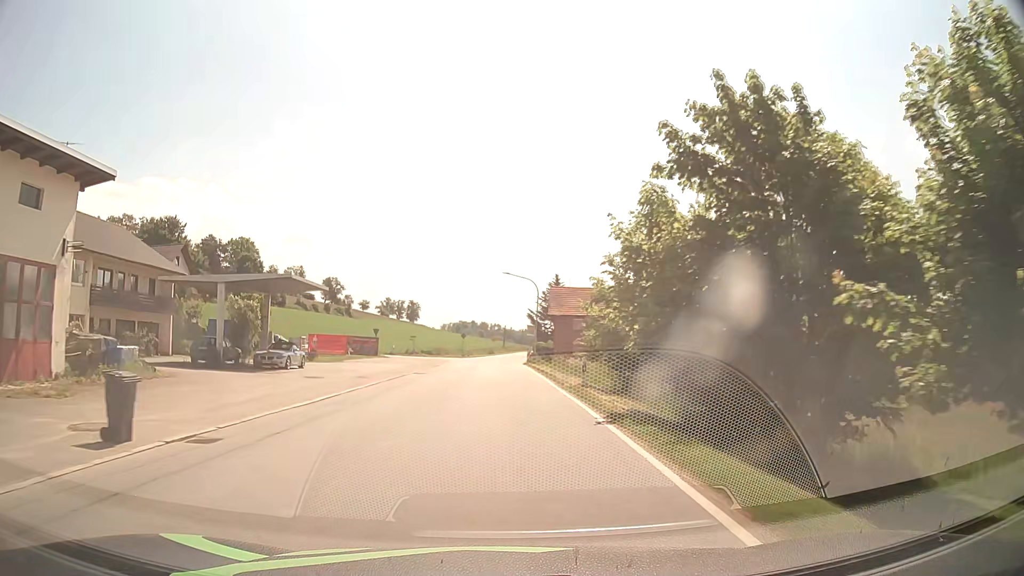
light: Day
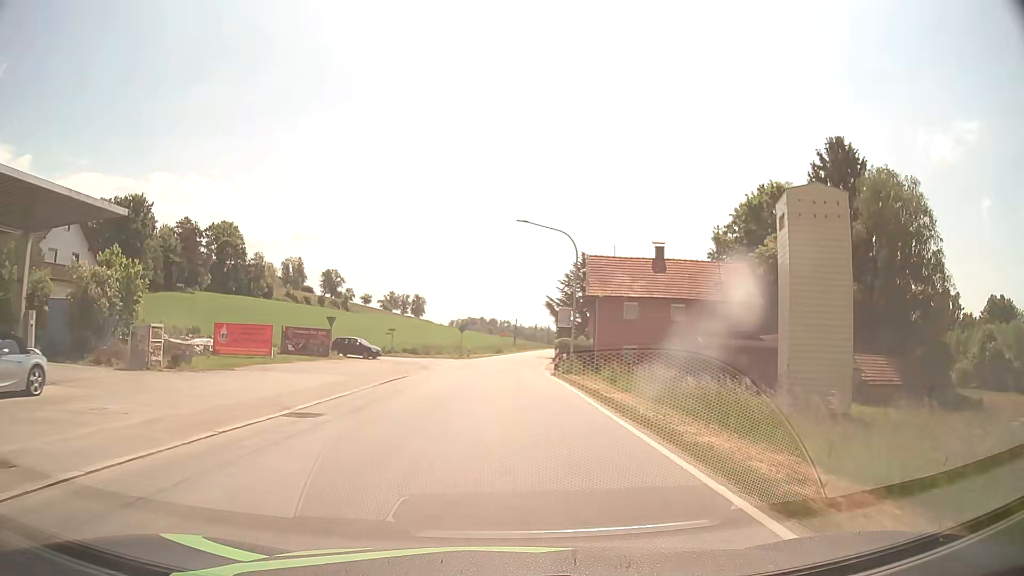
(-0.3, +21.9) m; -1°
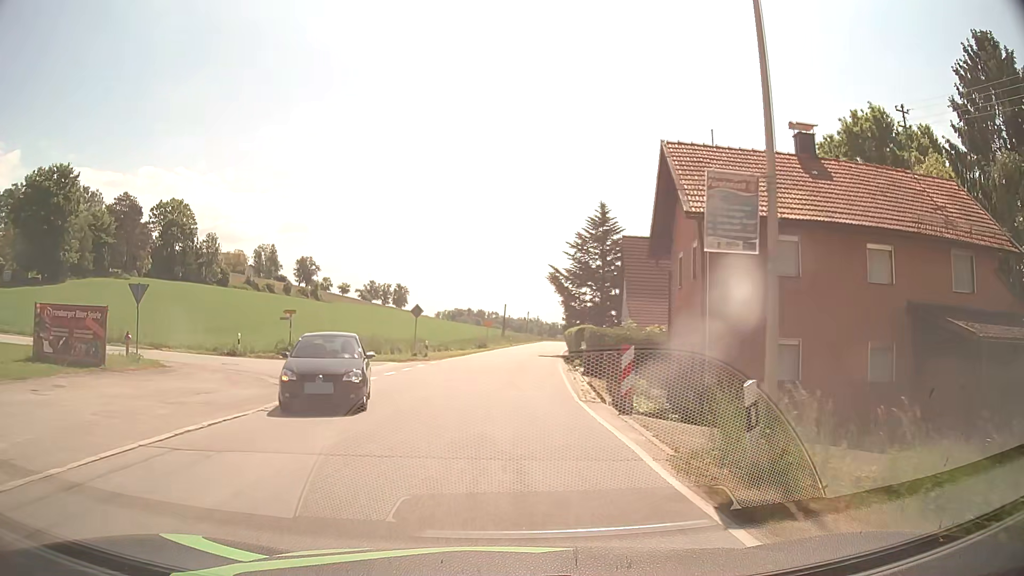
(+0.2, +24.9) m; +1°
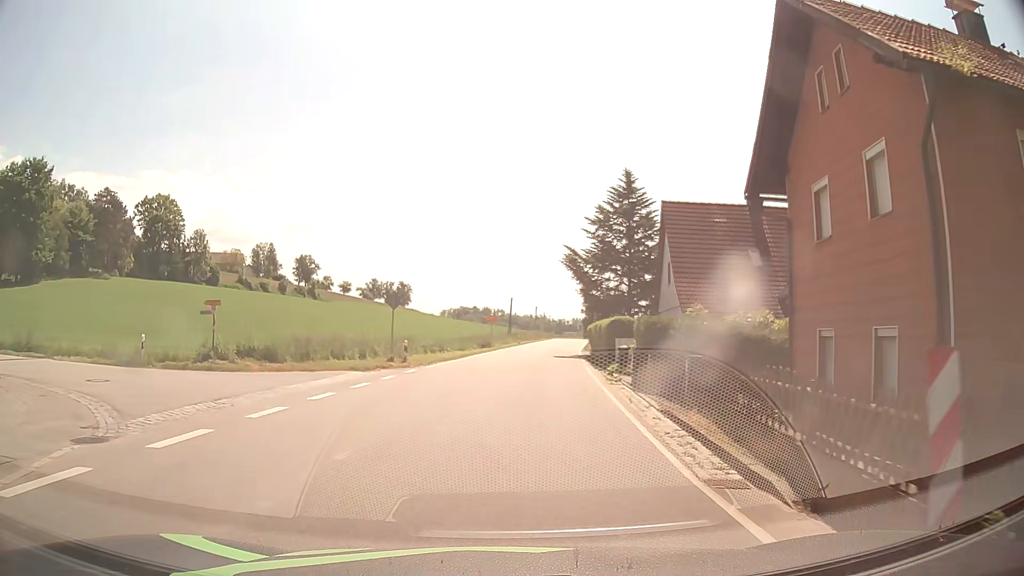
(-0.1, +9.7) m; -1°
